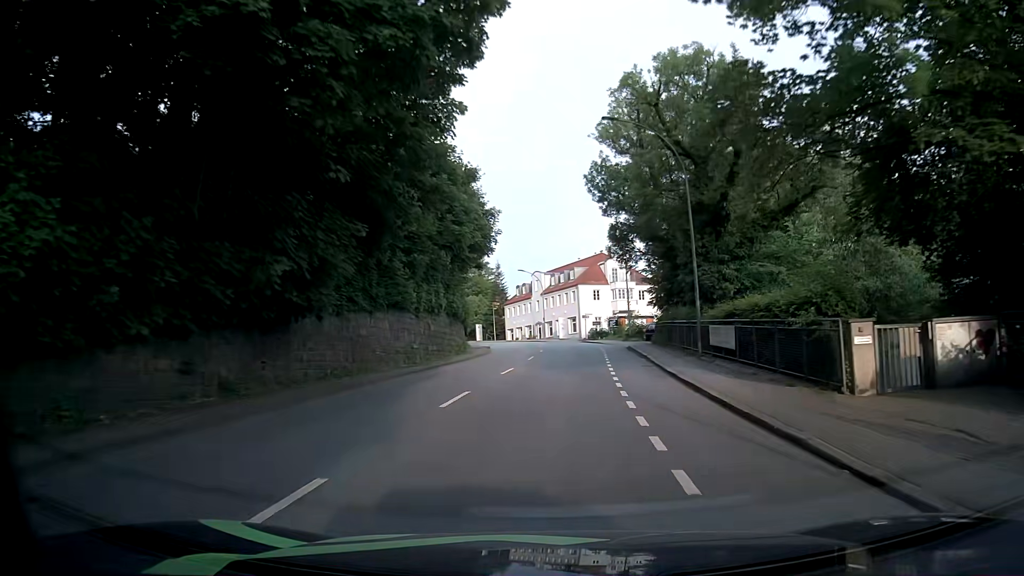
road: tertiary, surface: asphalt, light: Day
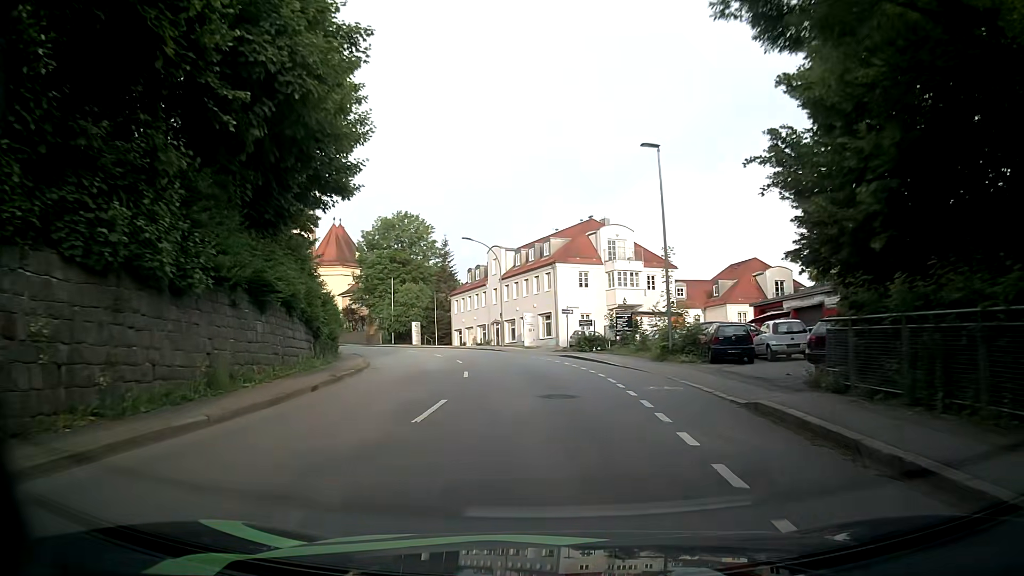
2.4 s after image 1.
(+0.8, +29.9) m; +2°
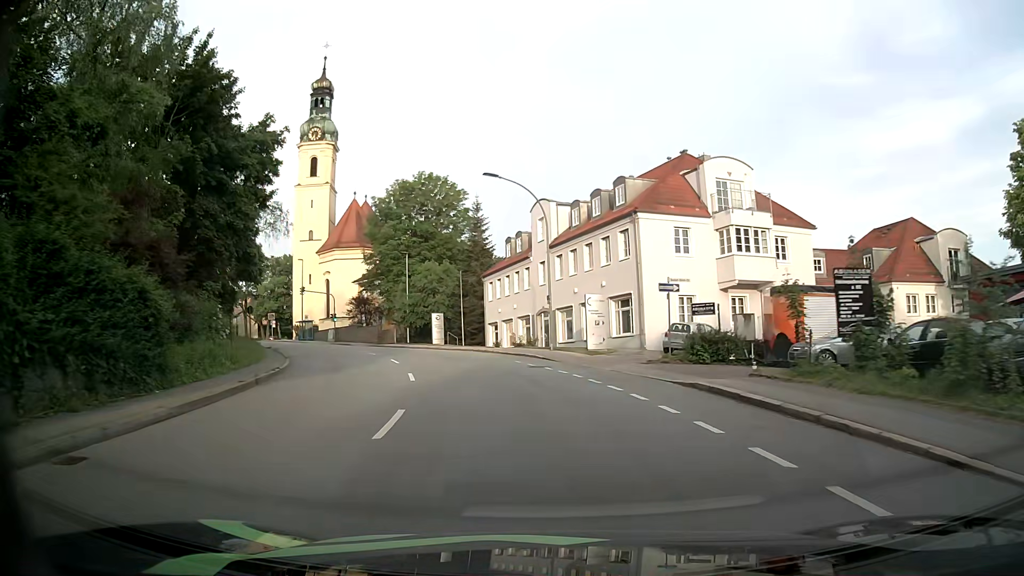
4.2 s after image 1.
(-0.7, +21.0) m; -5°
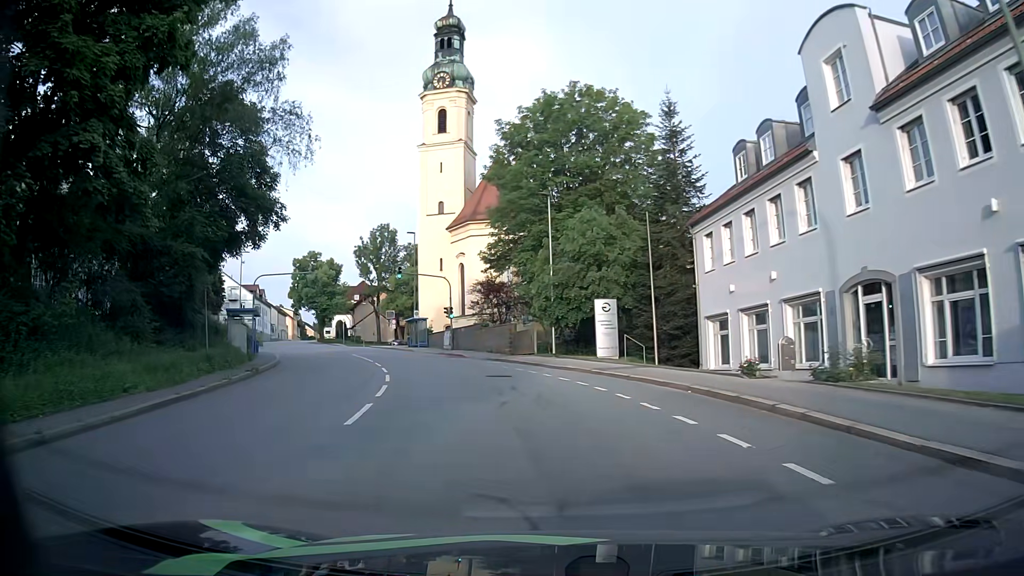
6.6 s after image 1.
(-3.2, +26.8) m; -15°
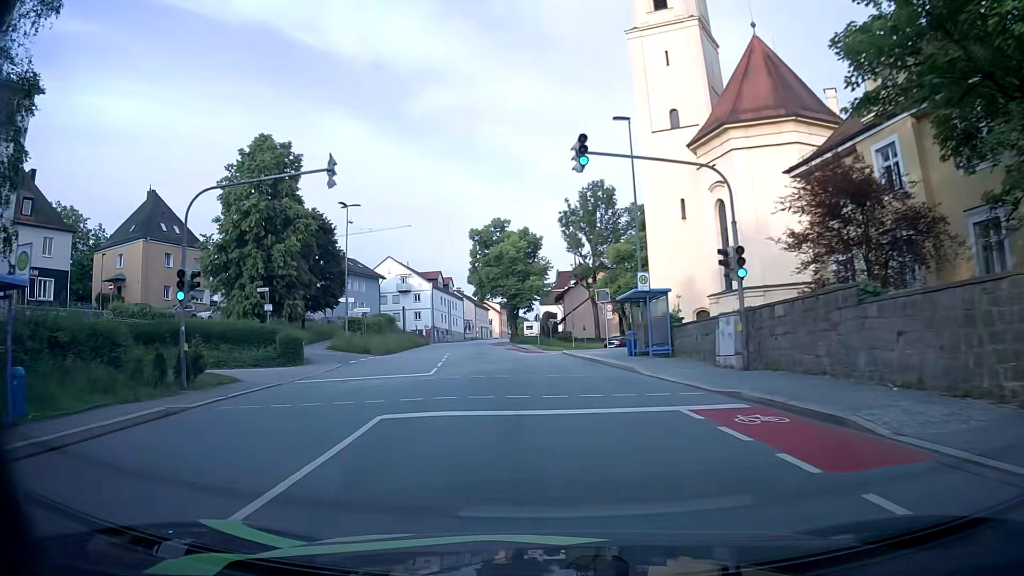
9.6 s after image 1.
(-5.5, +31.9) m; -20°
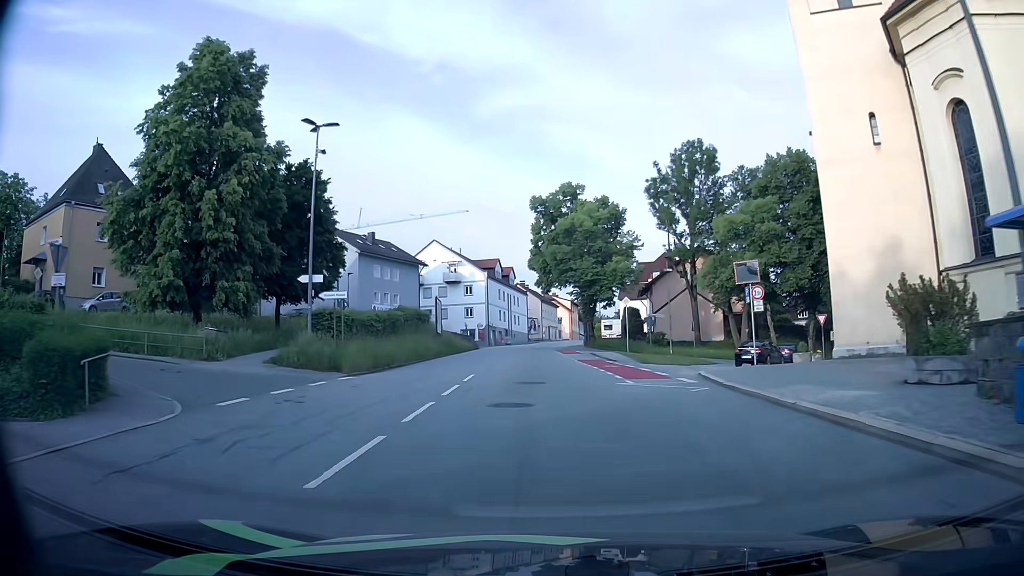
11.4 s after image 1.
(-1.3, +20.6) m; -6°
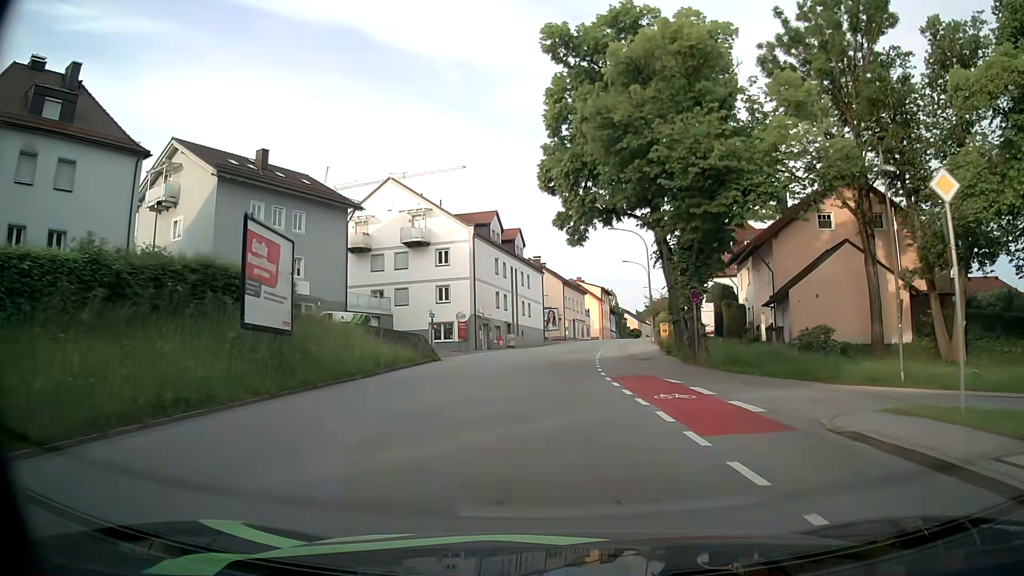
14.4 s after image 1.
(-0.6, +35.9) m; -2°
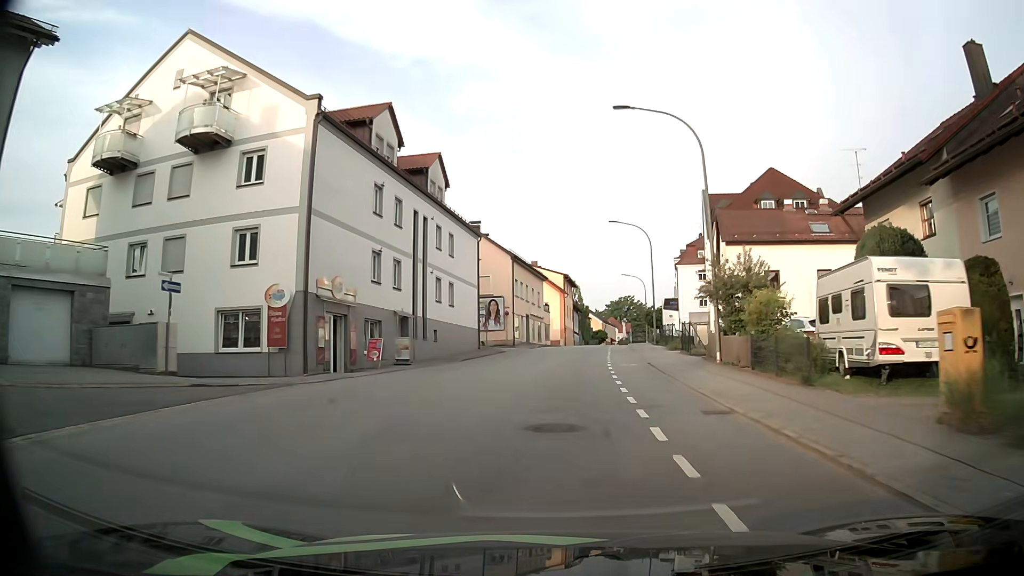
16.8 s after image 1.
(+0.9, +29.7) m; +5°
(0, +10) (0, +20) (+1, +30) (+2, +40) (+3, +50) (+5, +60) (+6, +70) (+7, +80) (+9, +89) (+10, +99) m
